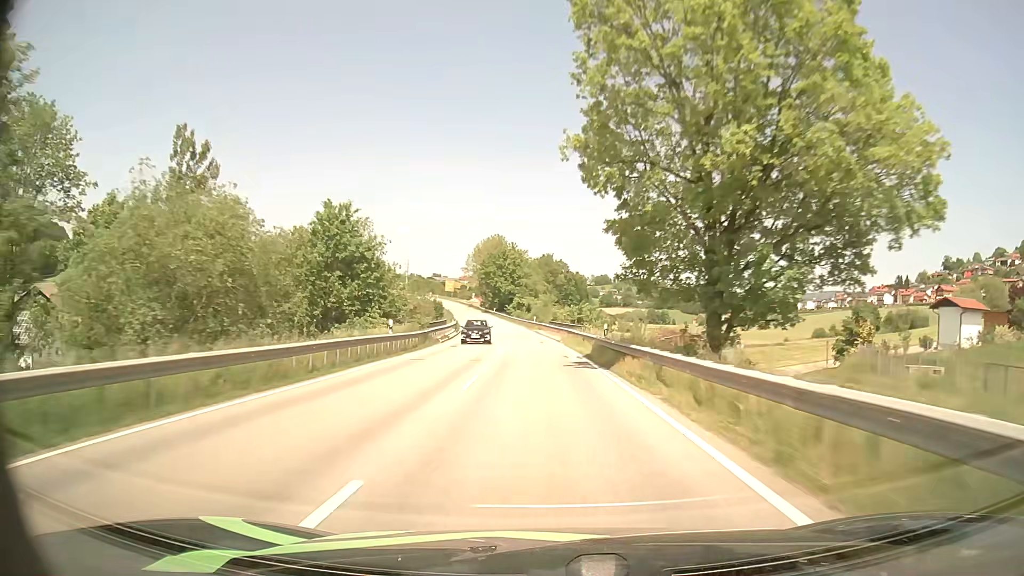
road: secondary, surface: asphalt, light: Day
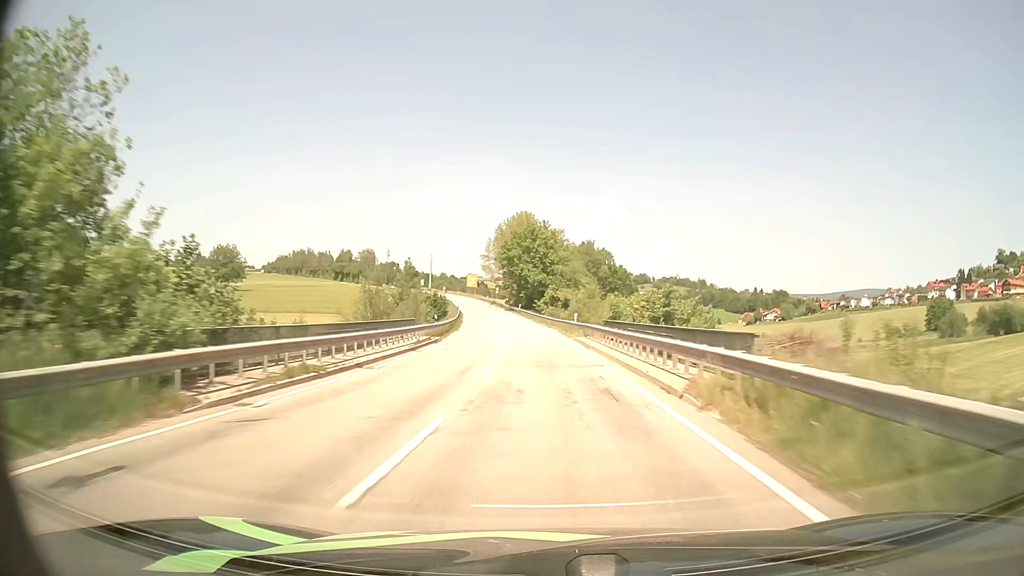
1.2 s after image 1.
(-0.9, +32.9) m; -3°
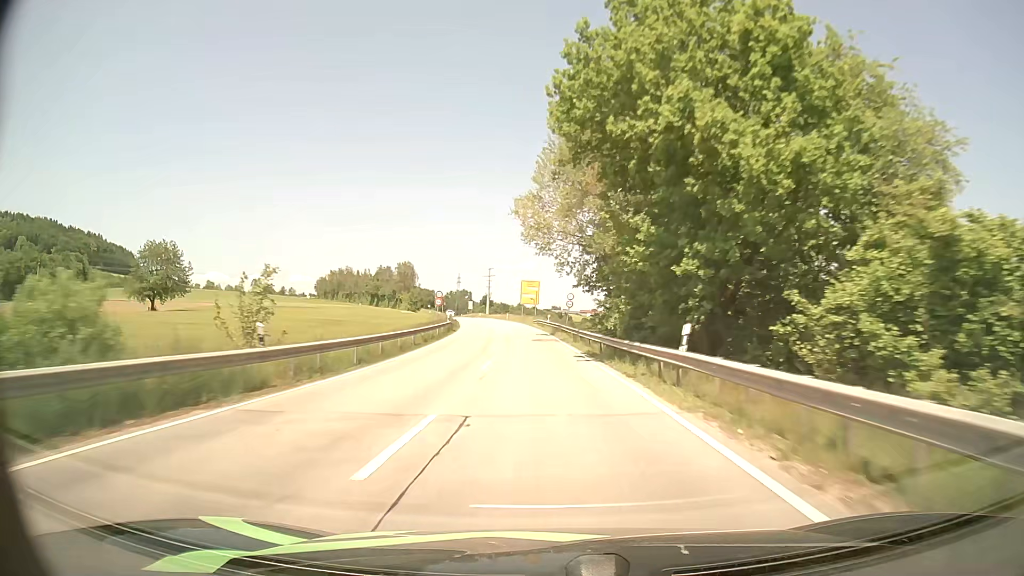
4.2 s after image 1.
(-5.1, +81.7) m; -7°
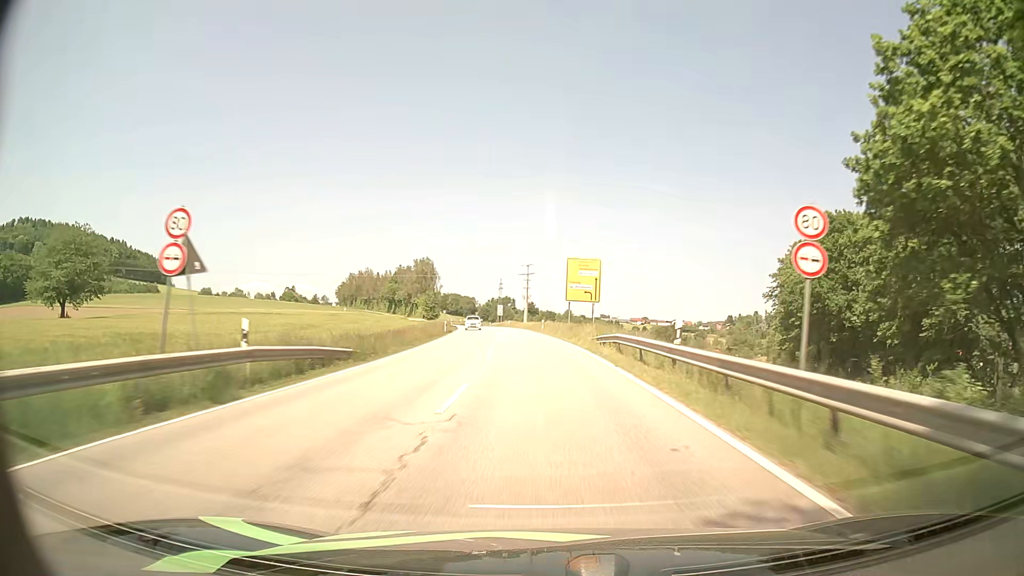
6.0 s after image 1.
(-1.7, +44.8) m; -4°
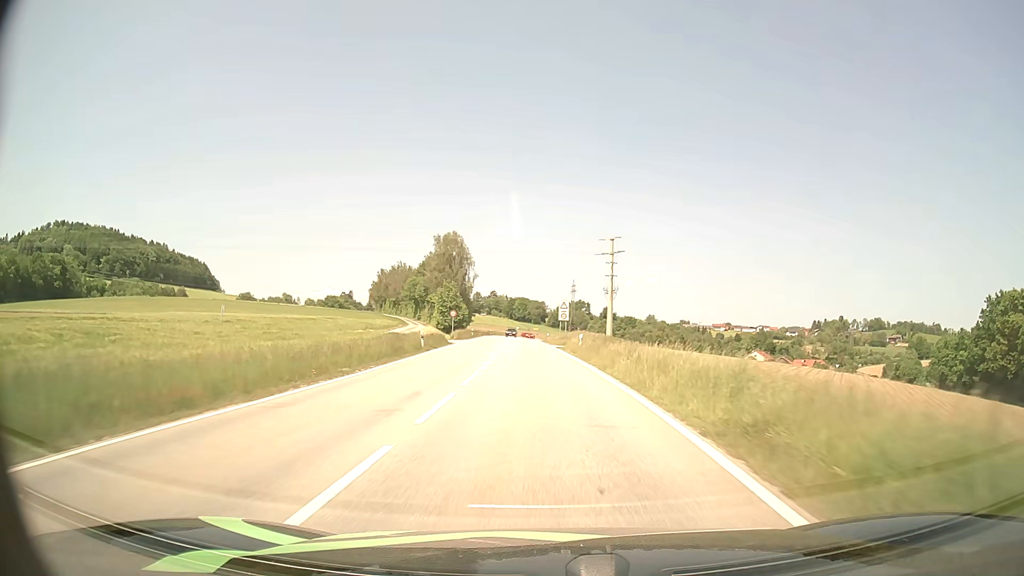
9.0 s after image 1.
(-3.5, +65.9) m; -6°
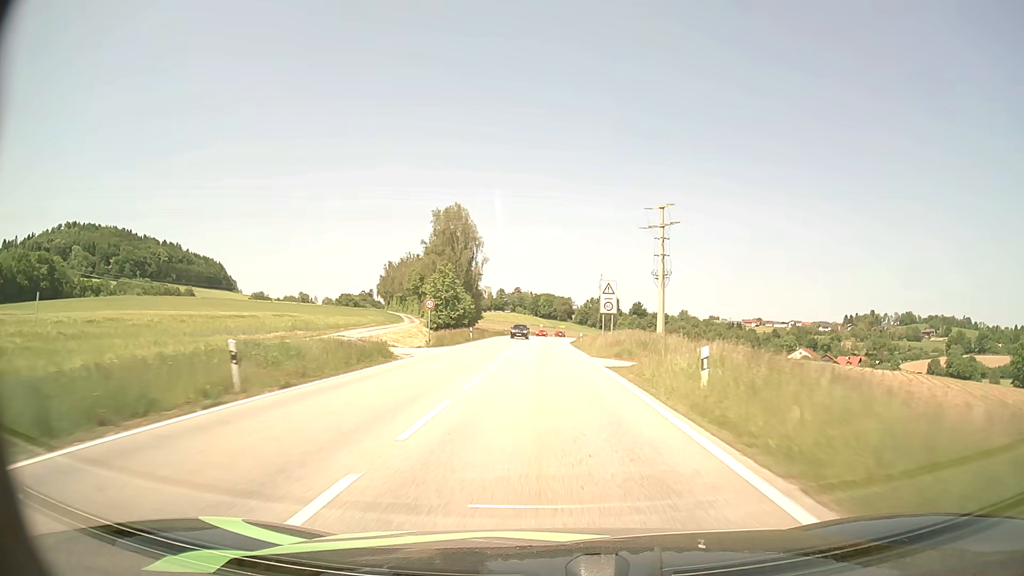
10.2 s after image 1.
(-0.5, +25.7) m; -2°
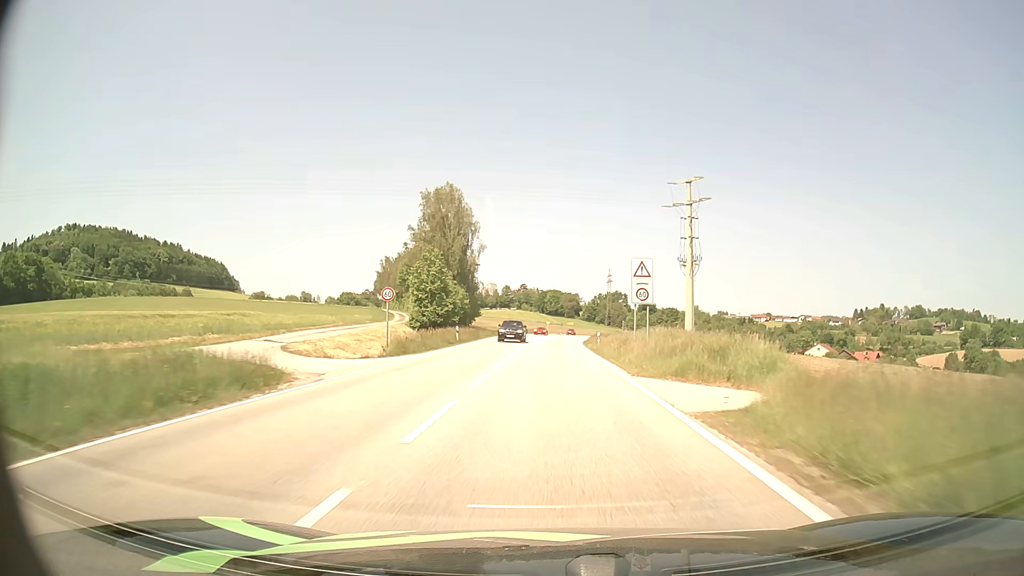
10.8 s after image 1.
(-0.1, +12.4) m; -1°
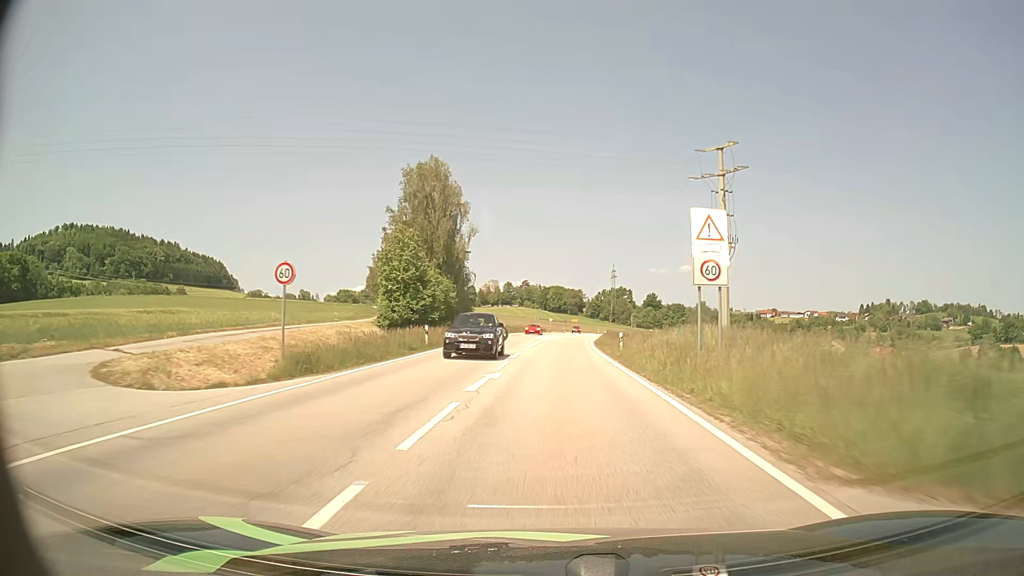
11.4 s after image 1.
(0.0, +12.0) m; 0°
(0, +10) (0, +20) (0, +30) (0, +40) (+1, +50) (+1, +60) (+2, +70) (+2, +80) (+2, +90) (+3, +100) m
